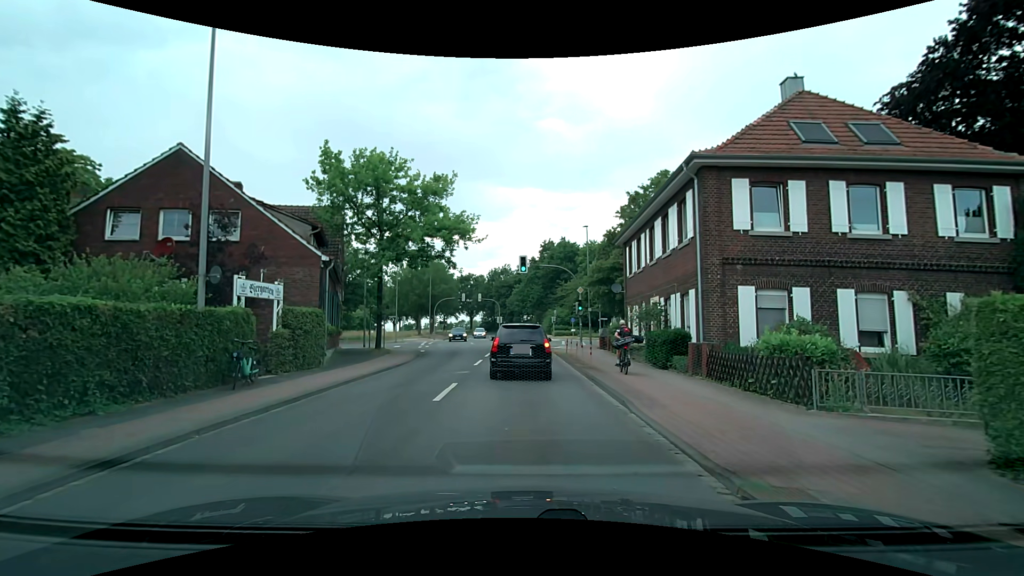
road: tertiary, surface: asphalt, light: Day
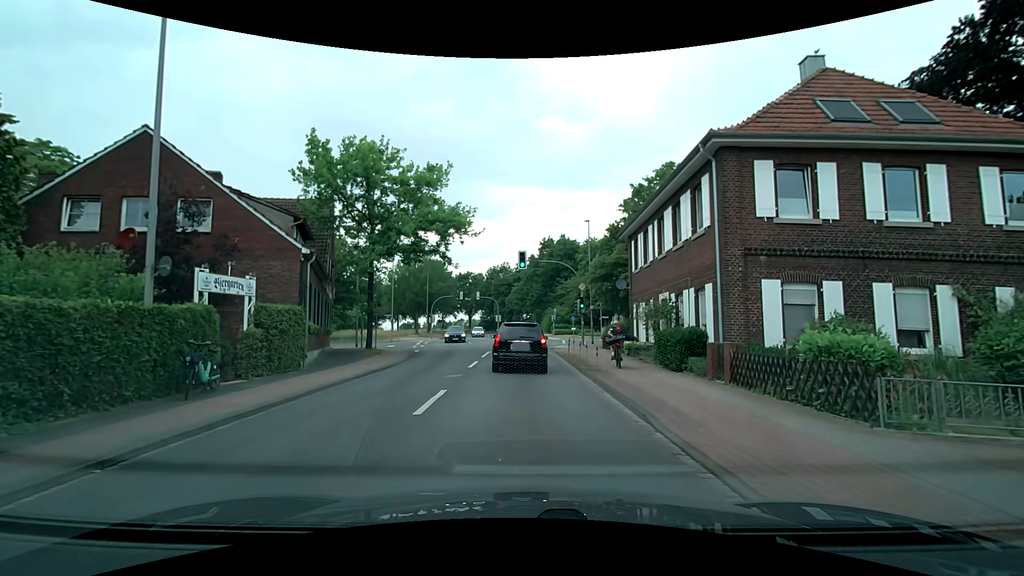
(0.0, +1.8) m; -1°
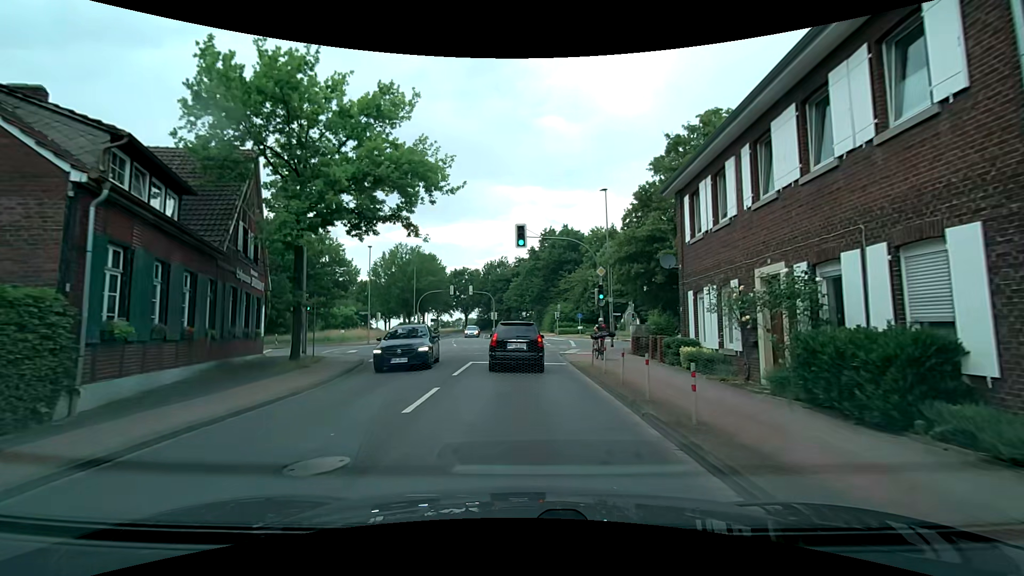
(+0.2, +9.6) m; +2°
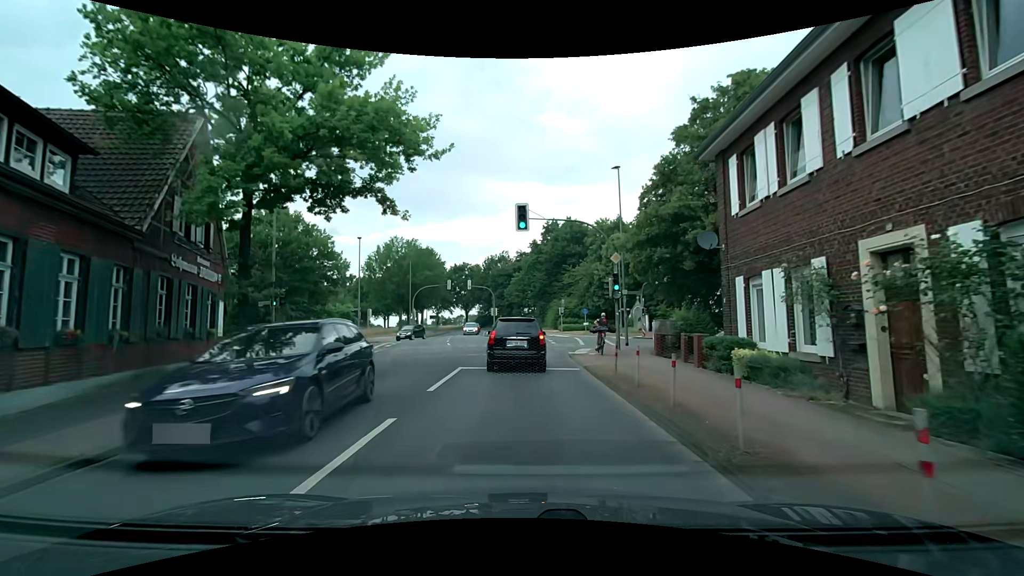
(0.0, +3.9) m; 0°
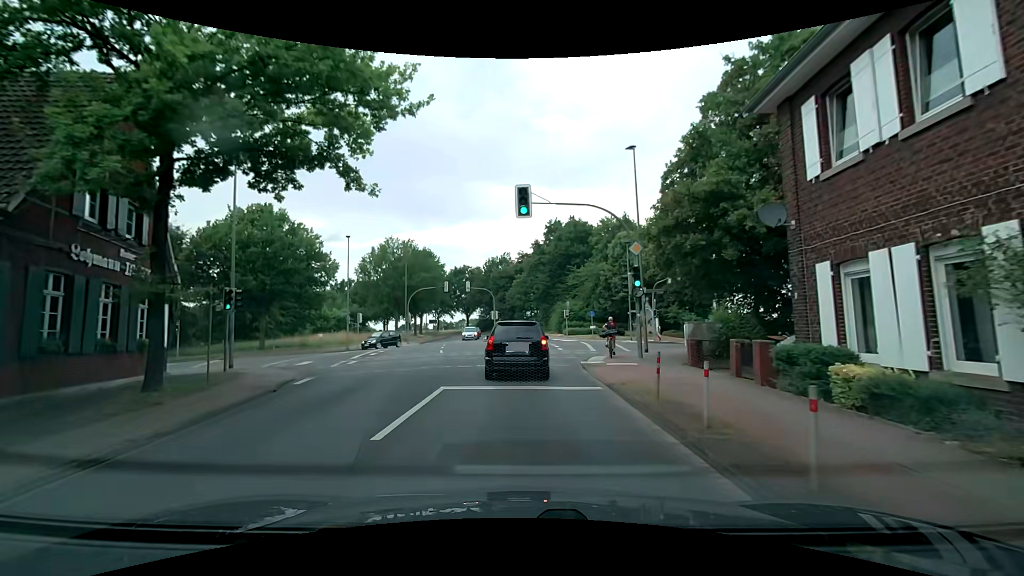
(0.0, +3.8) m; -1°
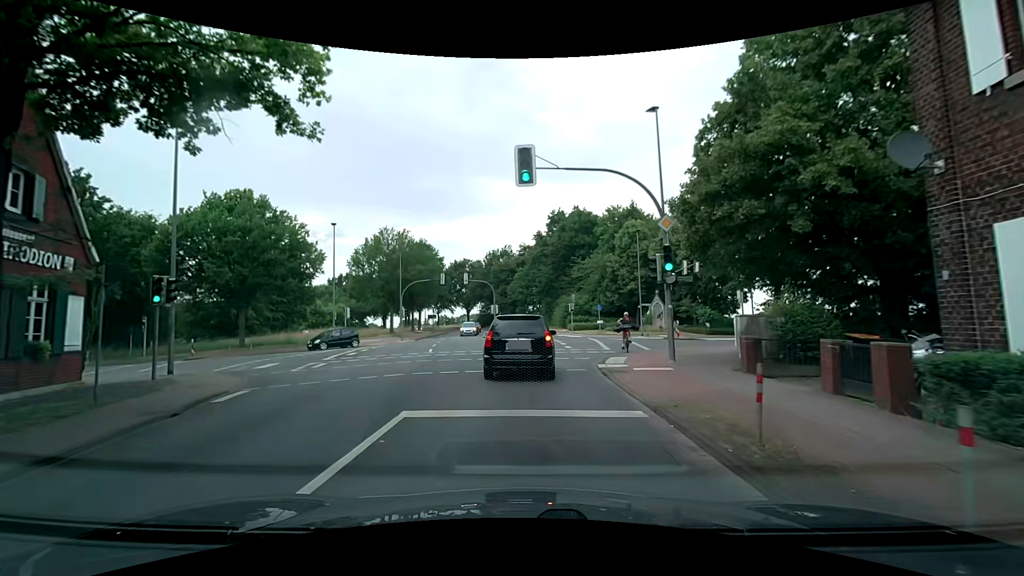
(0.0, +3.8) m; 0°
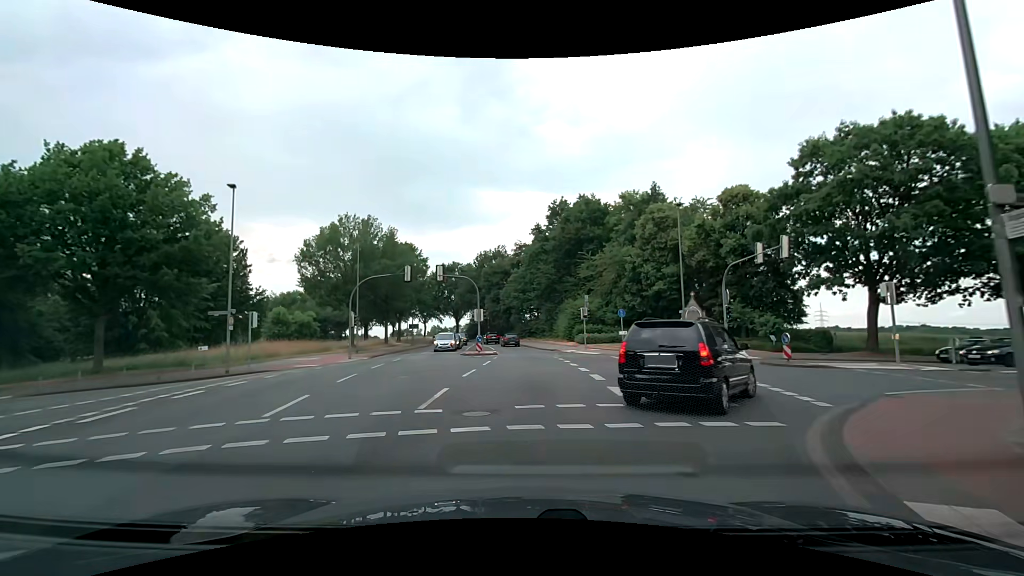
(-0.2, +14.4) m; -1°
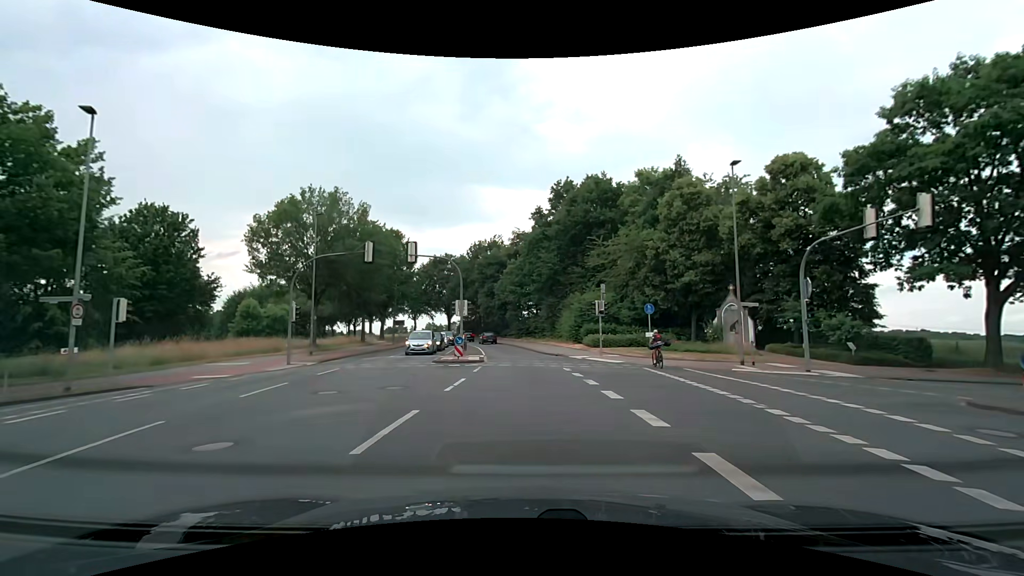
(+0.2, +9.5) m; +2°
(0, +10) (0, +20) (-1, +30) (-2, +40) (-3, +50) (-5, +60) (-7, +69) (-10, +79) (-14, +88) (-18, +98) m
